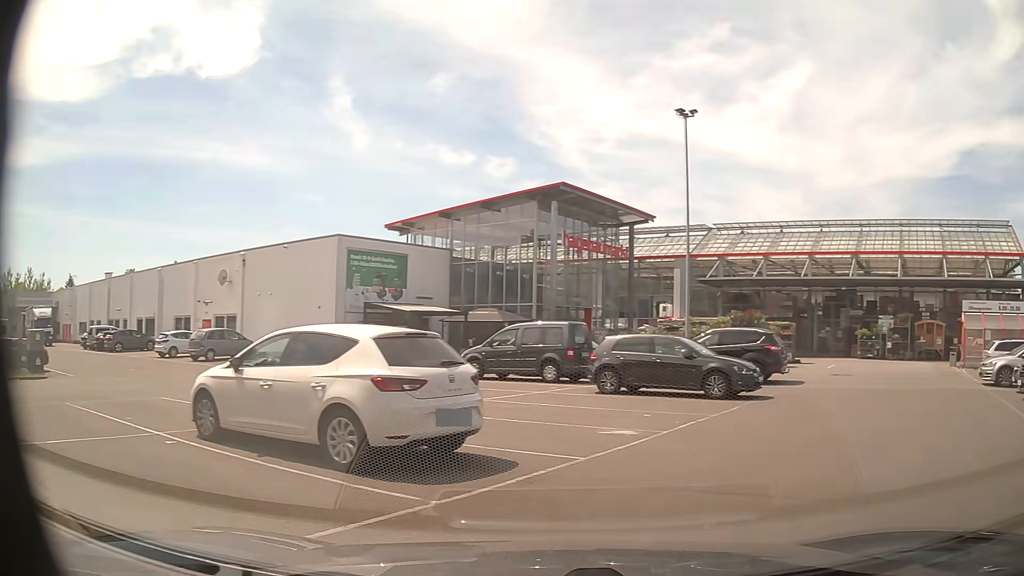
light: Day
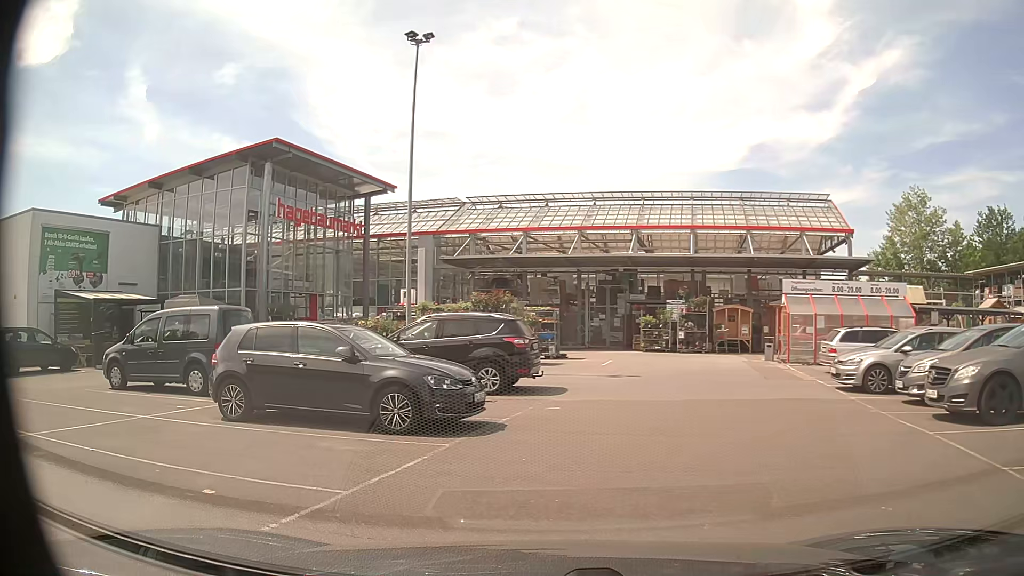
(+2.4, +6.3) m; +23°
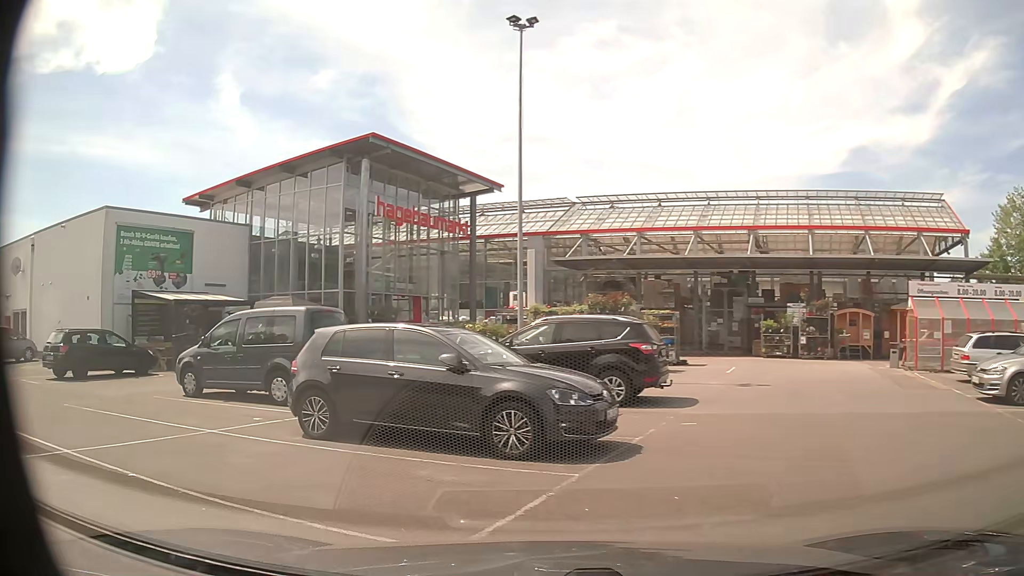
(-0.1, +1.5) m; -10°
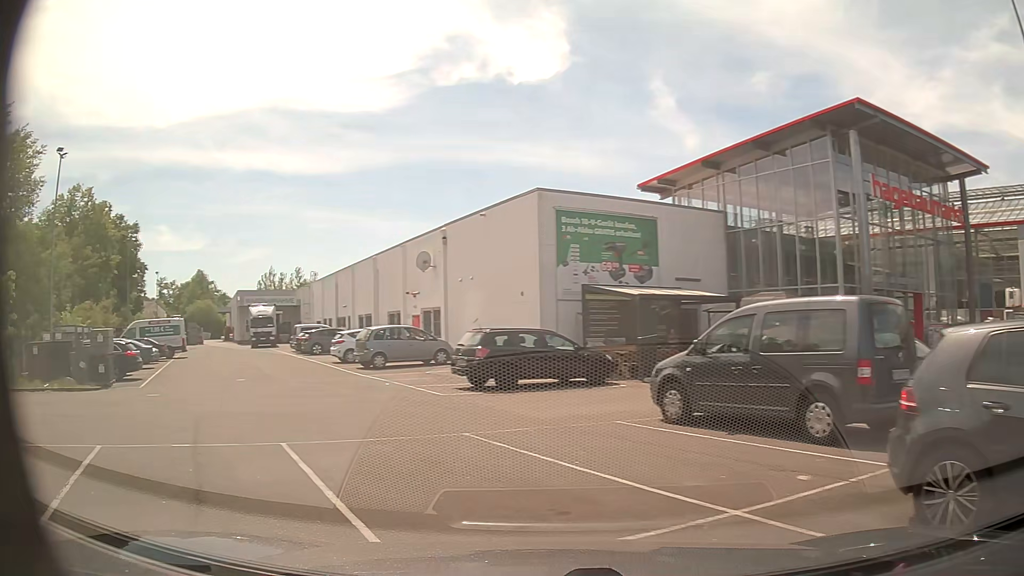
(-1.3, +4.2) m; -38°
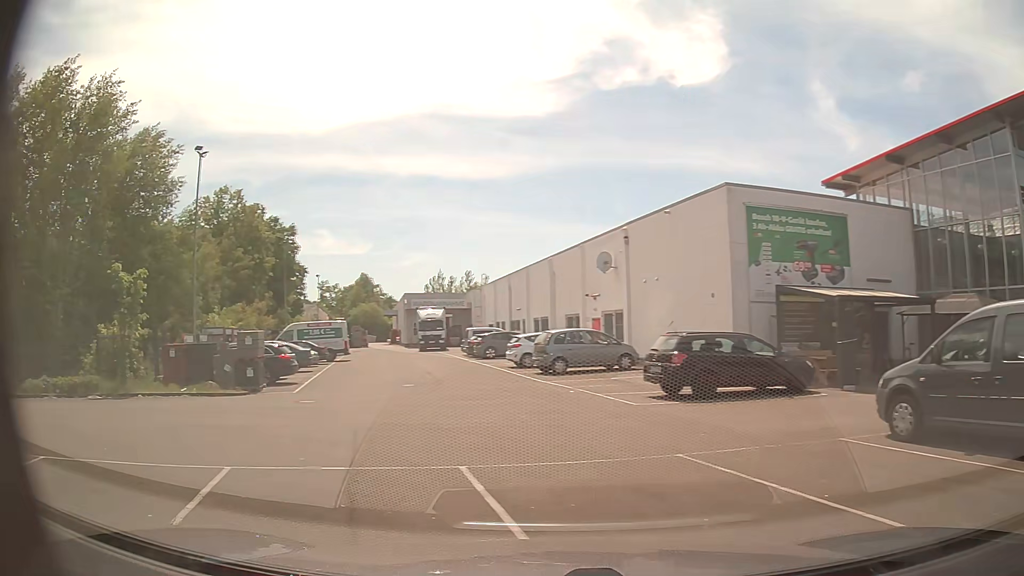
(-0.2, +1.4) m; -15°
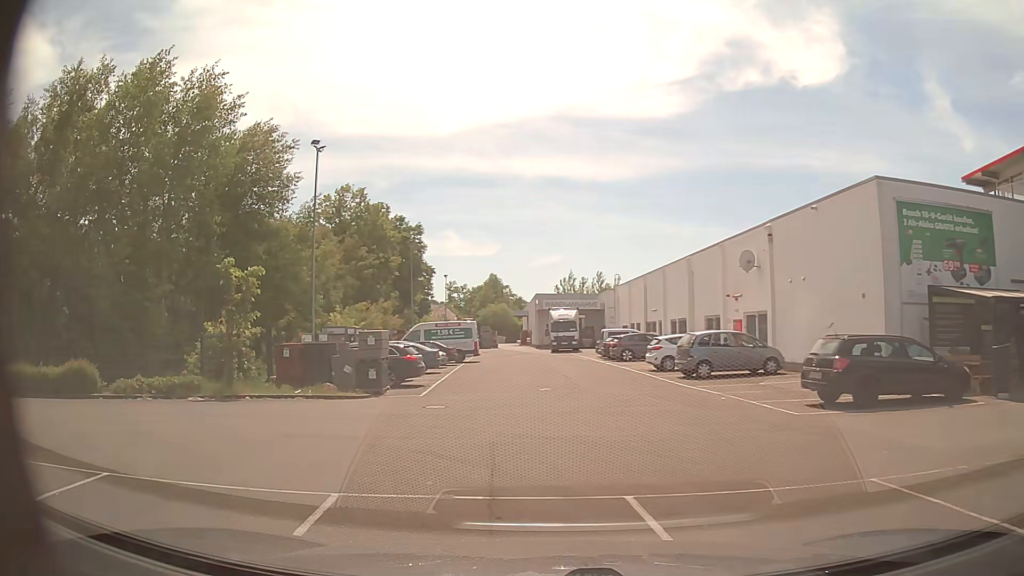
(-0.1, +1.3) m; -12°
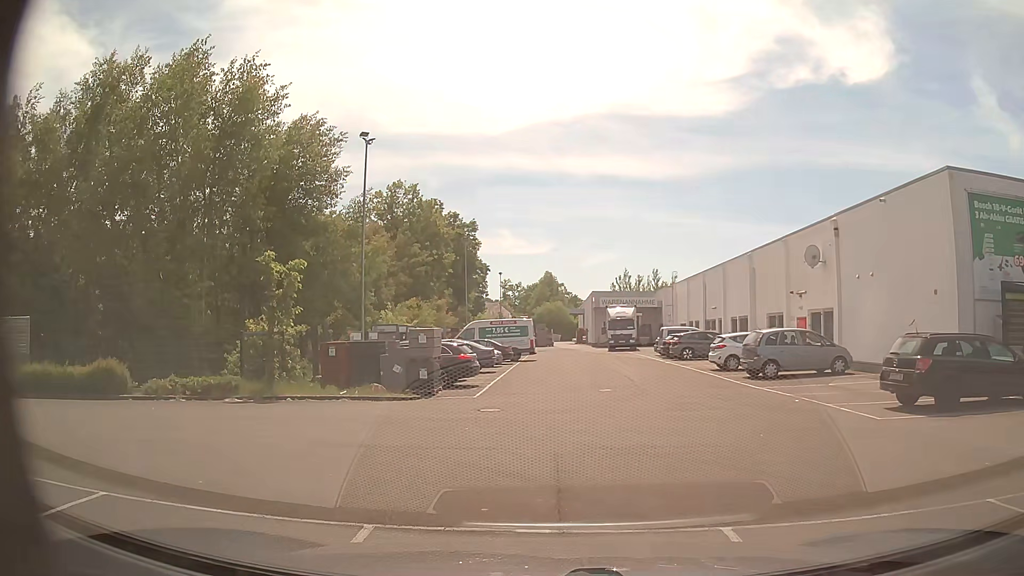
(0.0, +1.0) m; -4°
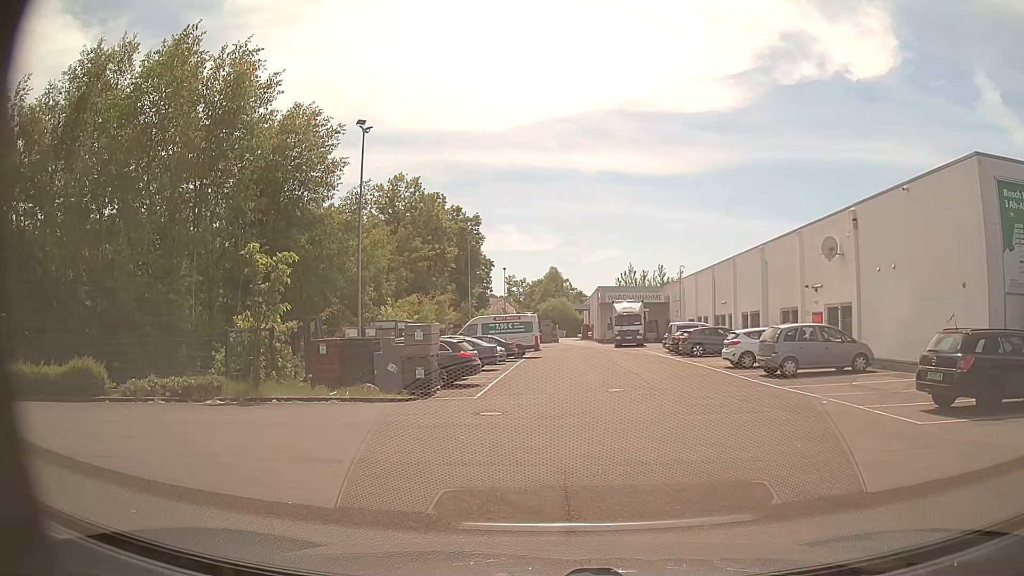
(0.0, +1.2) m; 0°
